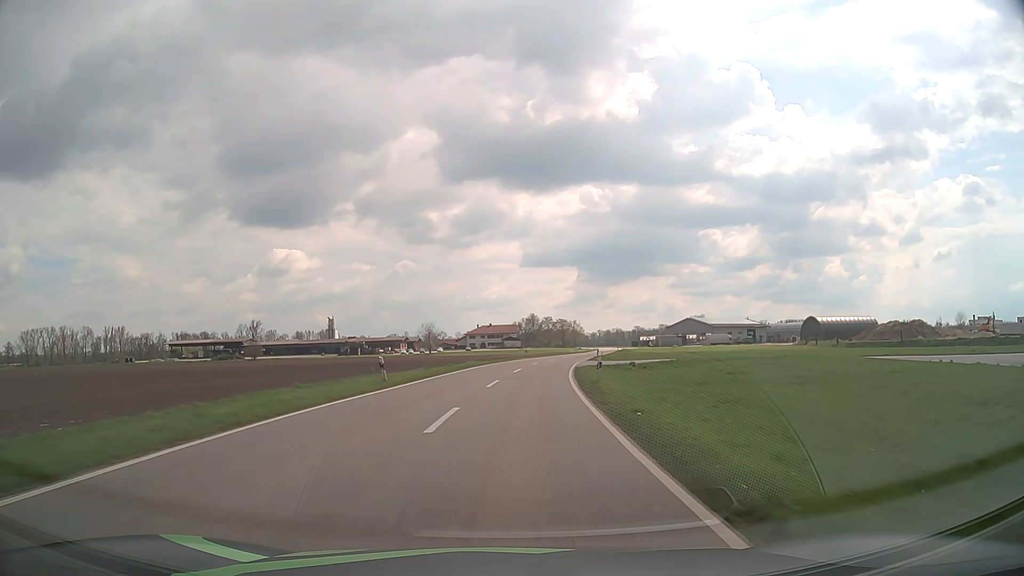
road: tertiary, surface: asphalt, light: Day
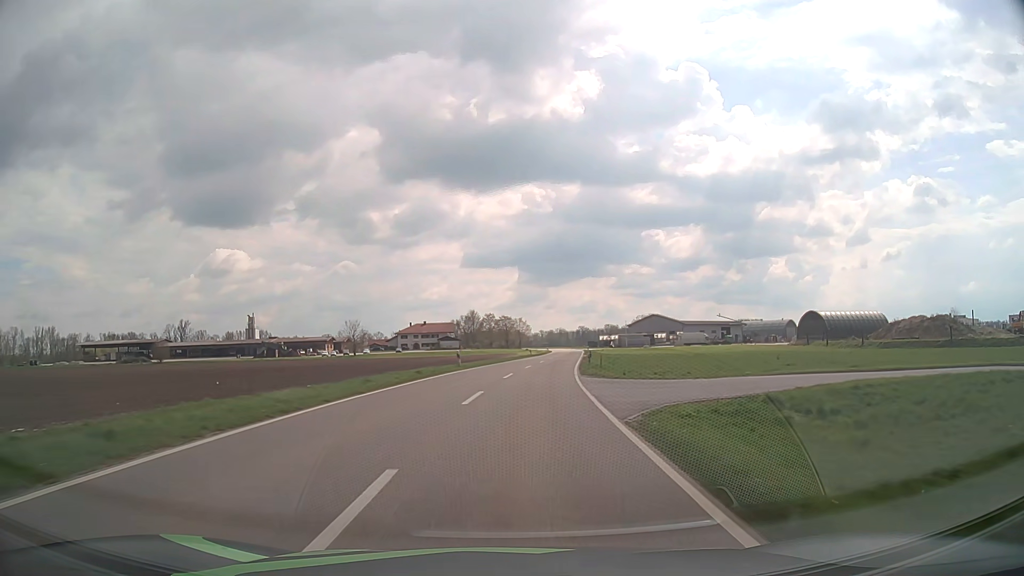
(+1.3, +32.0) m; +5°
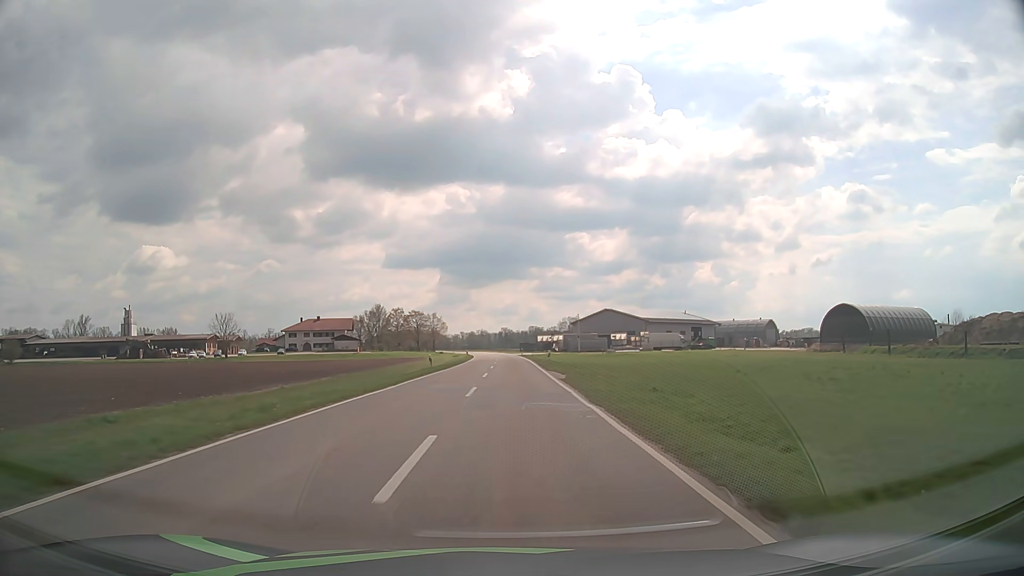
(+2.9, +45.2) m; +7°
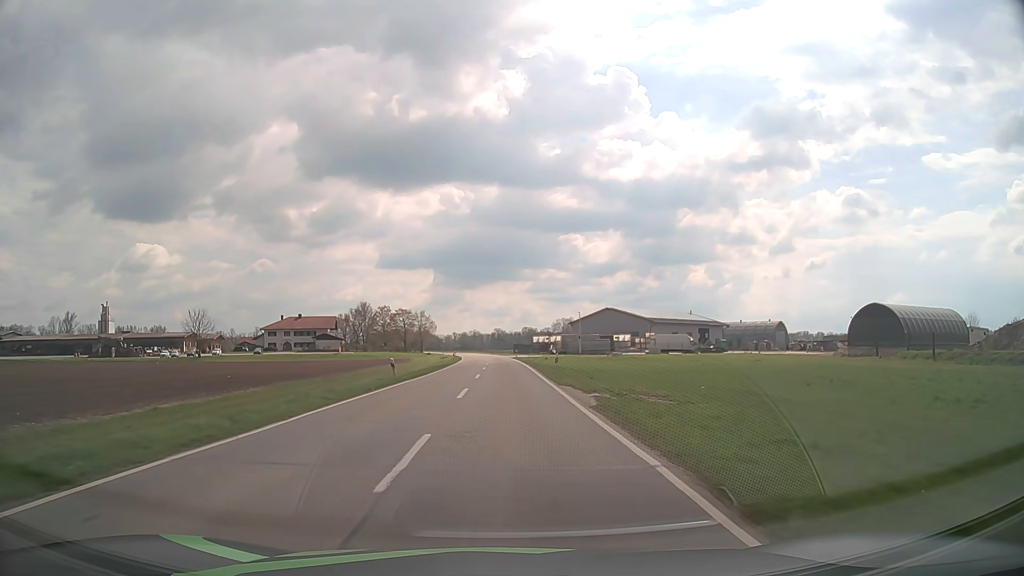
(+0.1, +11.8) m; +1°
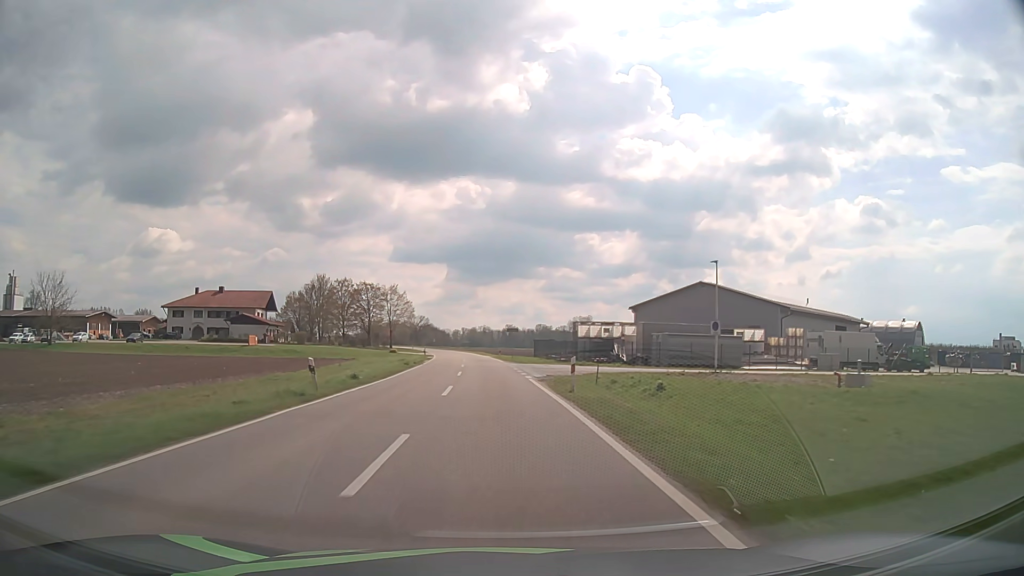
(-0.4, +61.2) m; -1°
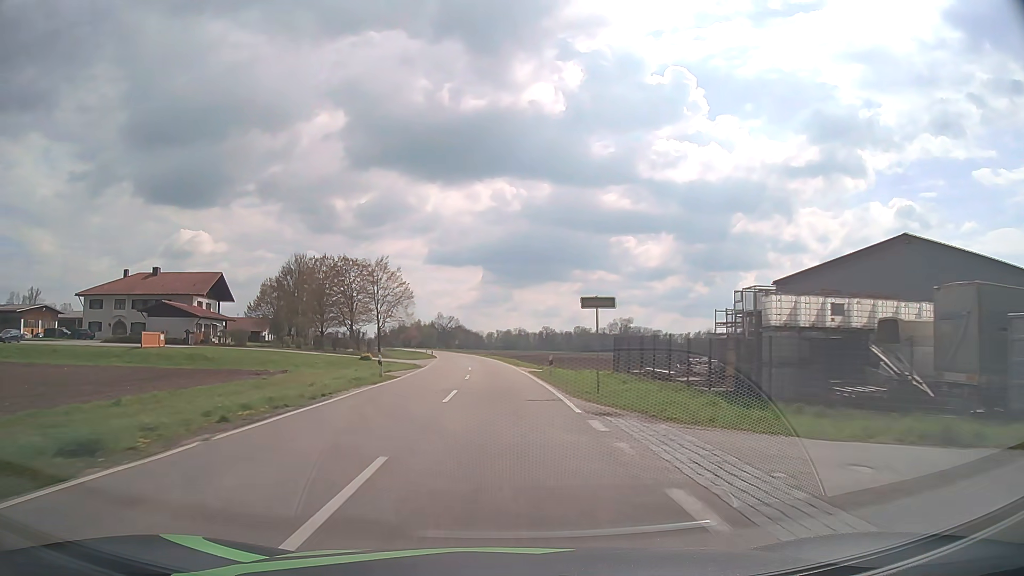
(-0.9, +38.2) m; -3°
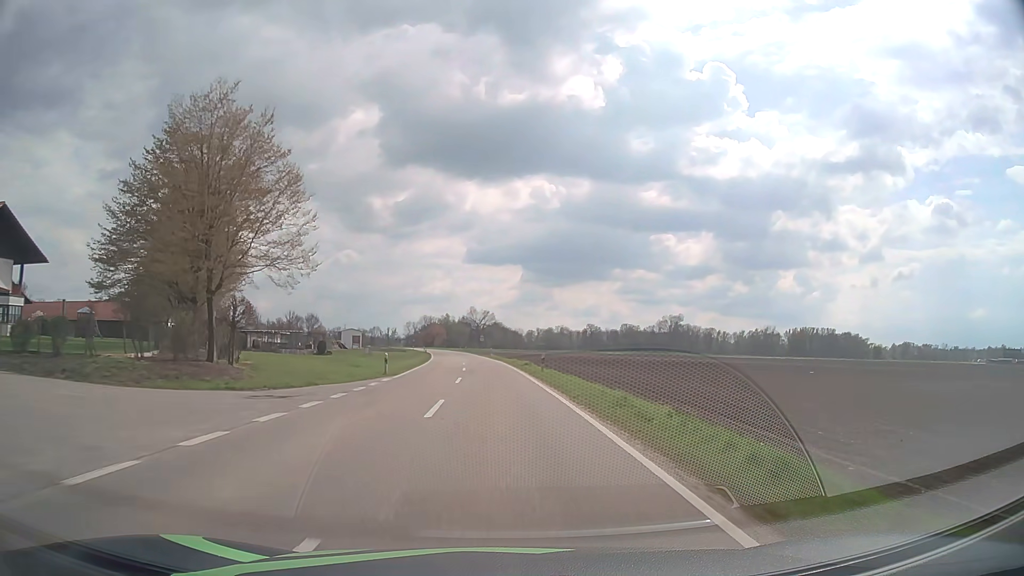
(-1.5, +52.4) m; -3°
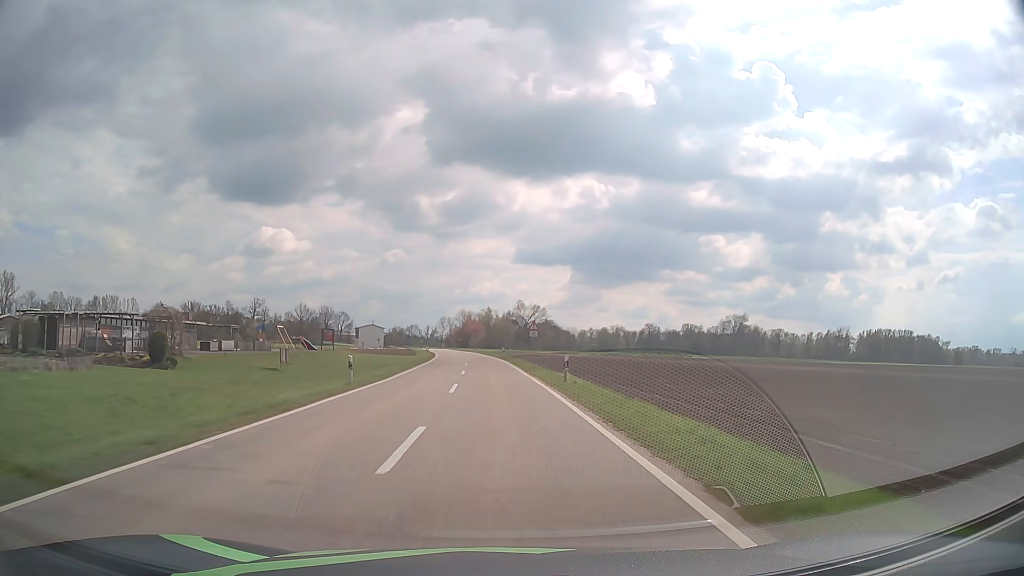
(-2.1, +53.9) m; -4°
(0, +10) (0, +20) (-1, +30) (-1, +40) (-2, +50) (-2, +60) (-3, +70) (-4, +80) (-5, +90) (-6, +100) m
